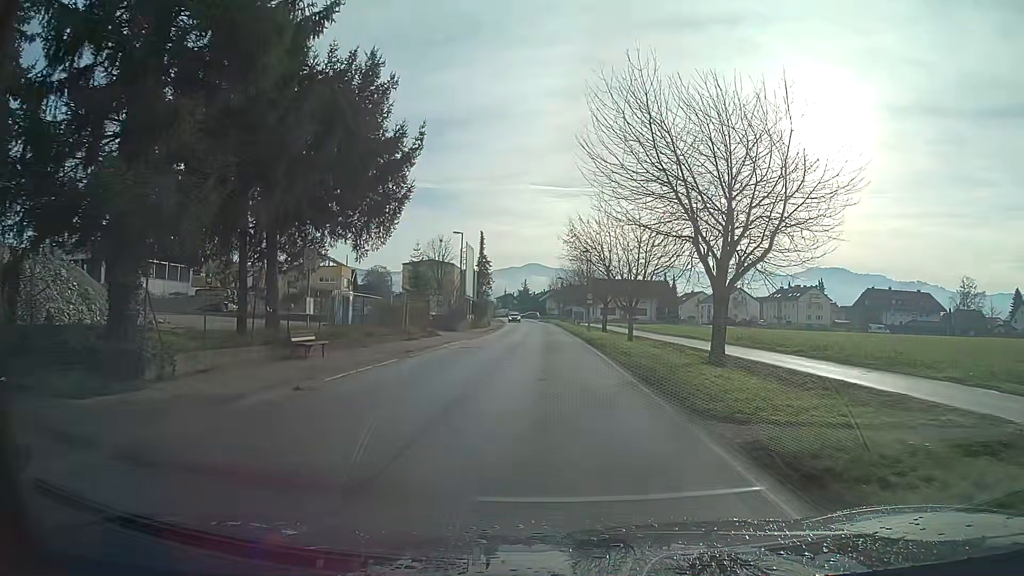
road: secondary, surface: asphalt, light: Day
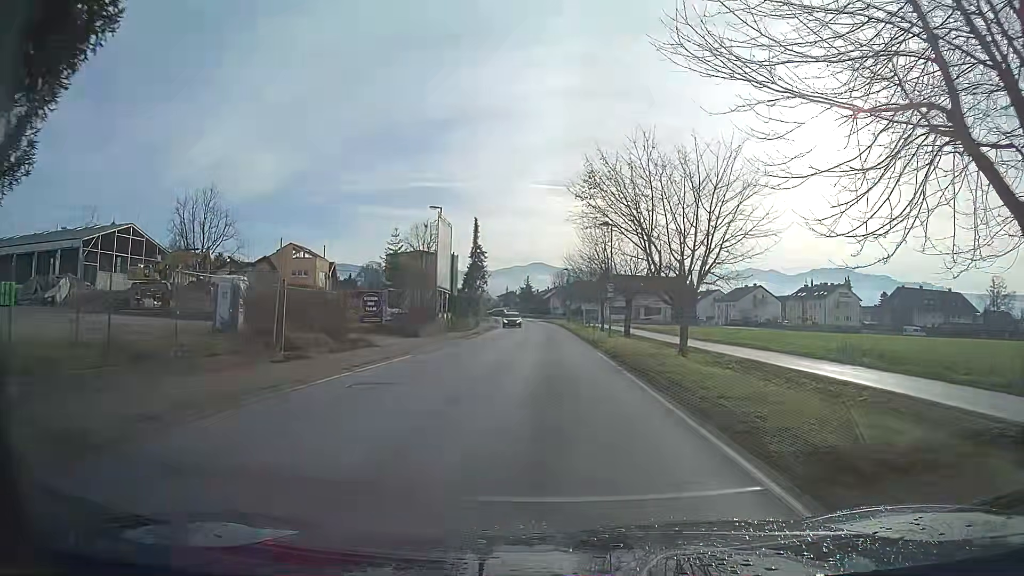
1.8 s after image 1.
(0.0, +15.9) m; 0°
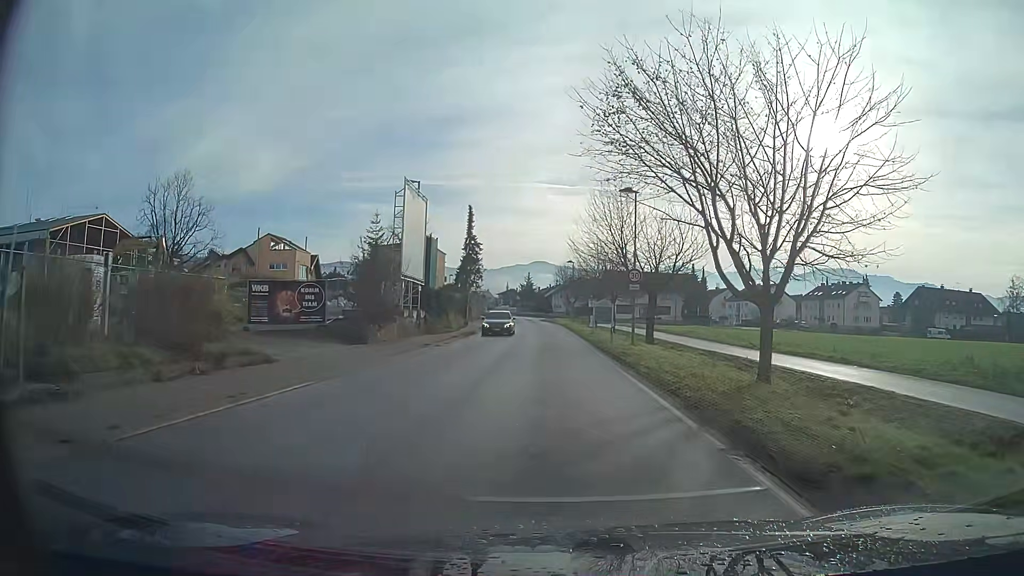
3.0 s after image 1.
(0.0, +9.9) m; 0°
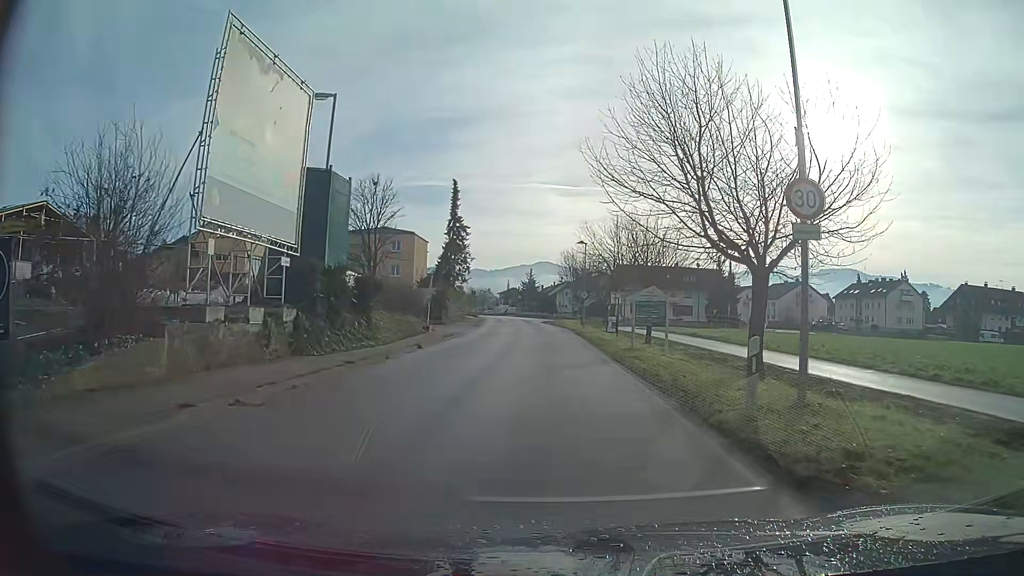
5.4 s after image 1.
(0.0, +18.4) m; 0°
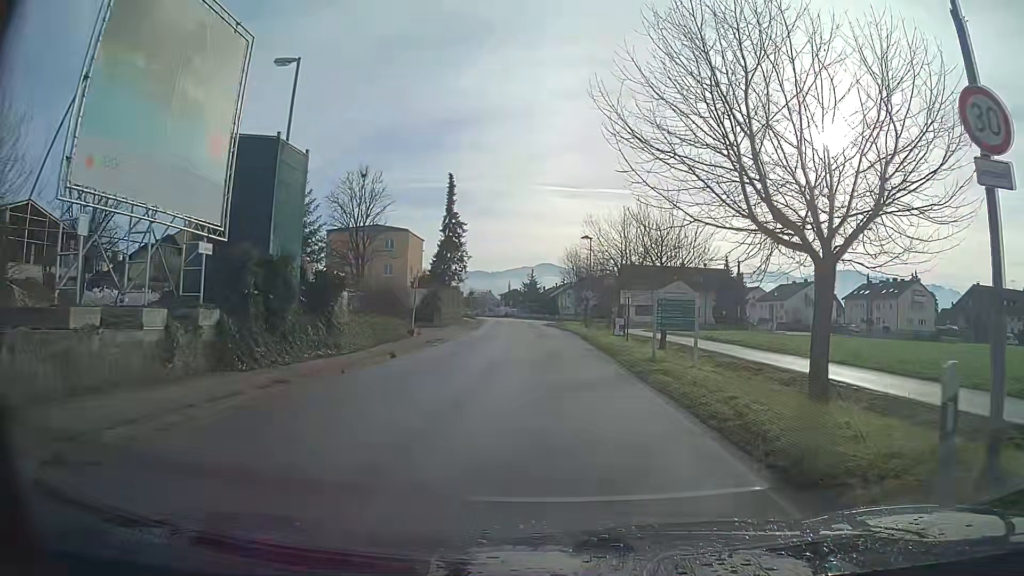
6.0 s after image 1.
(0.0, +4.4) m; 0°
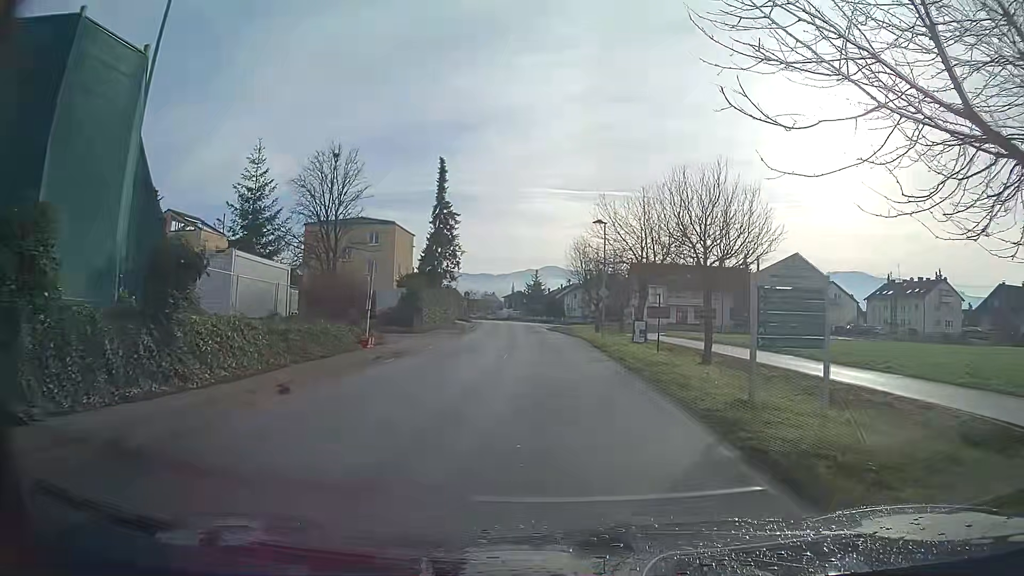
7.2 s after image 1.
(-0.1, +8.7) m; -1°
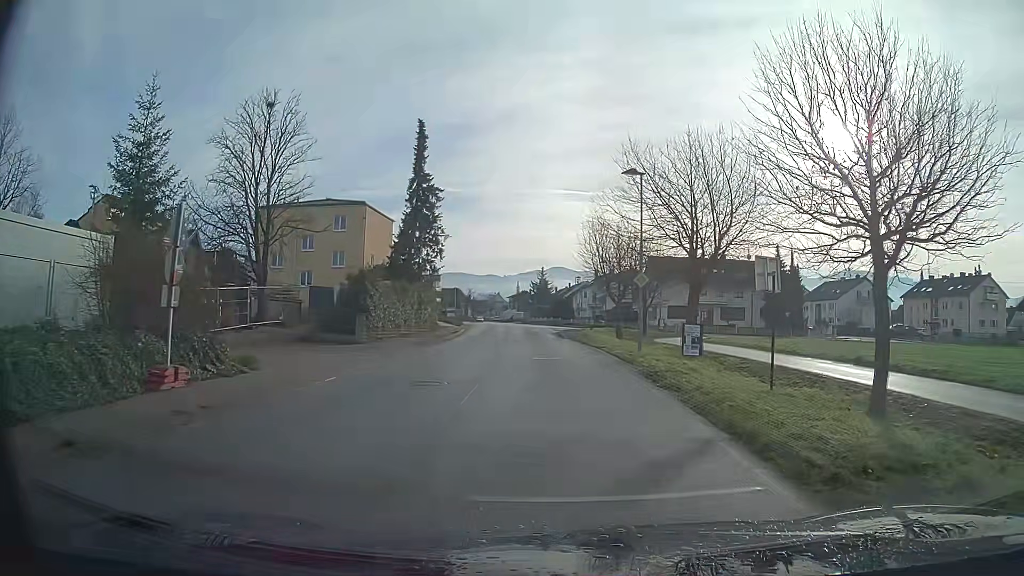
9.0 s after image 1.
(-0.1, +13.1) m; 0°
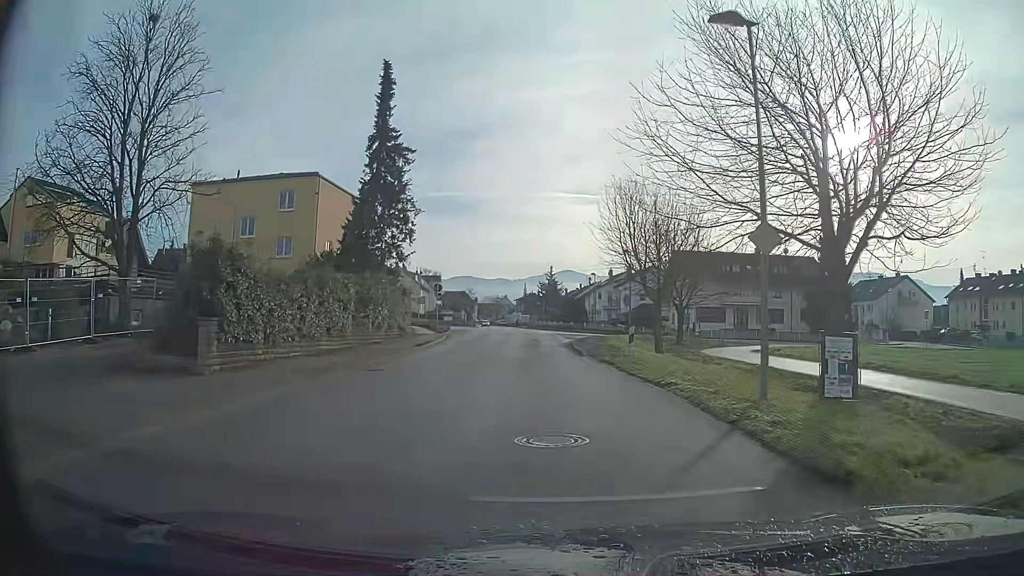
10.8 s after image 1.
(-0.1, +13.3) m; -1°
